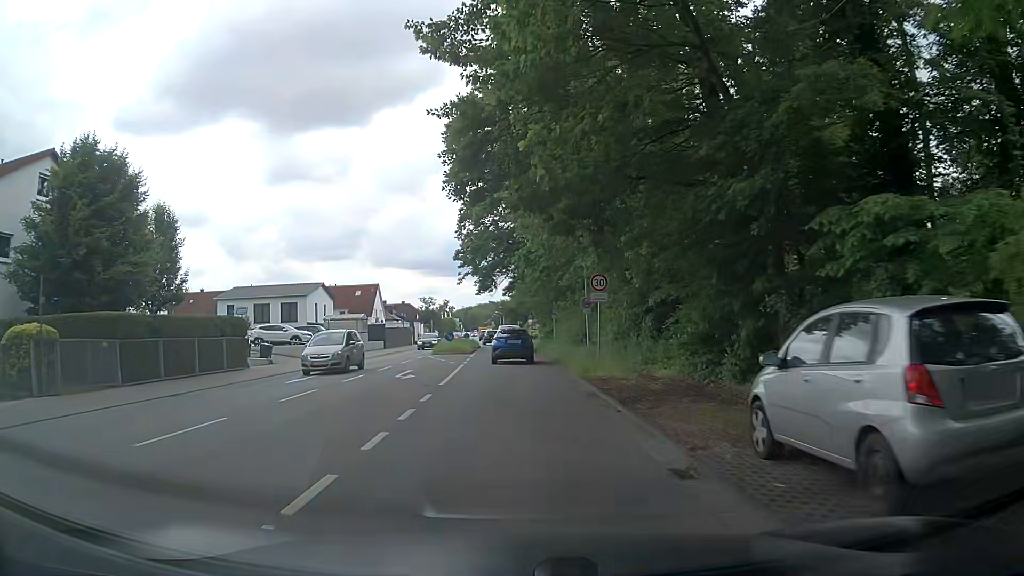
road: primary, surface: asphalt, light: Day
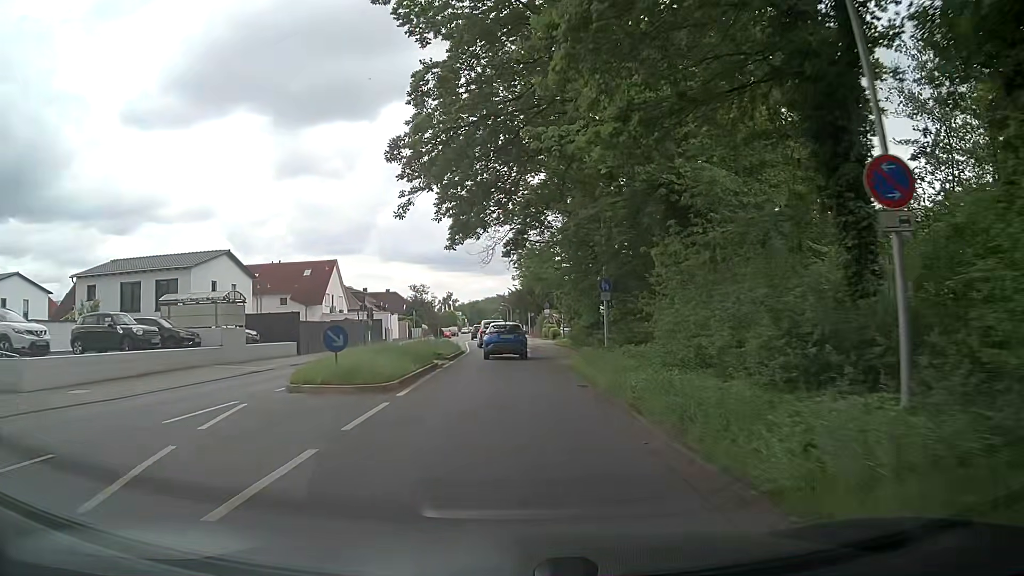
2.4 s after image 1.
(+0.1, +28.5) m; 0°
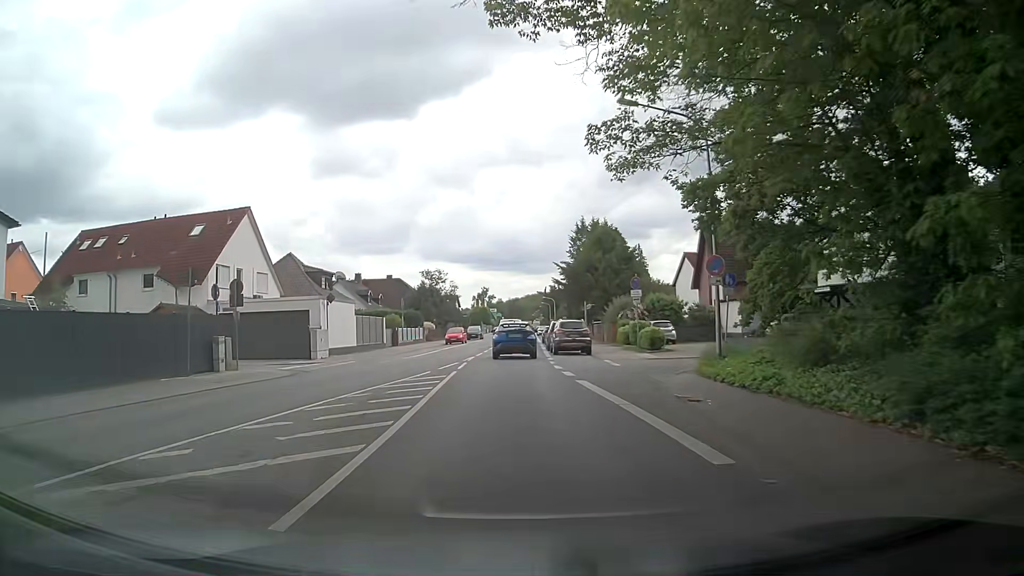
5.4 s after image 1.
(-0.6, +33.3) m; -3°
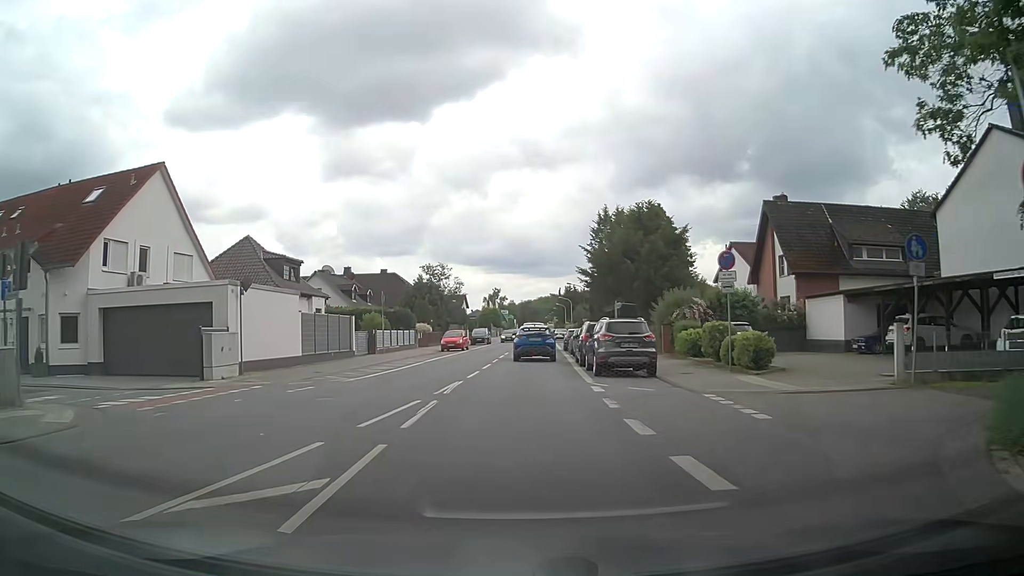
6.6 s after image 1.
(-0.2, +12.7) m; 0°
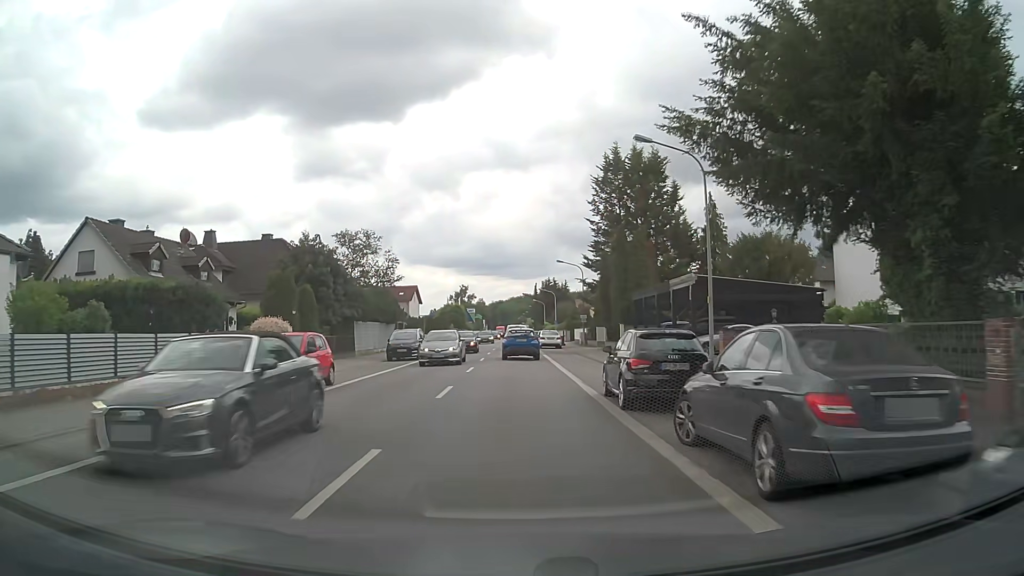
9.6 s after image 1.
(+0.3, +32.1) m; +2°
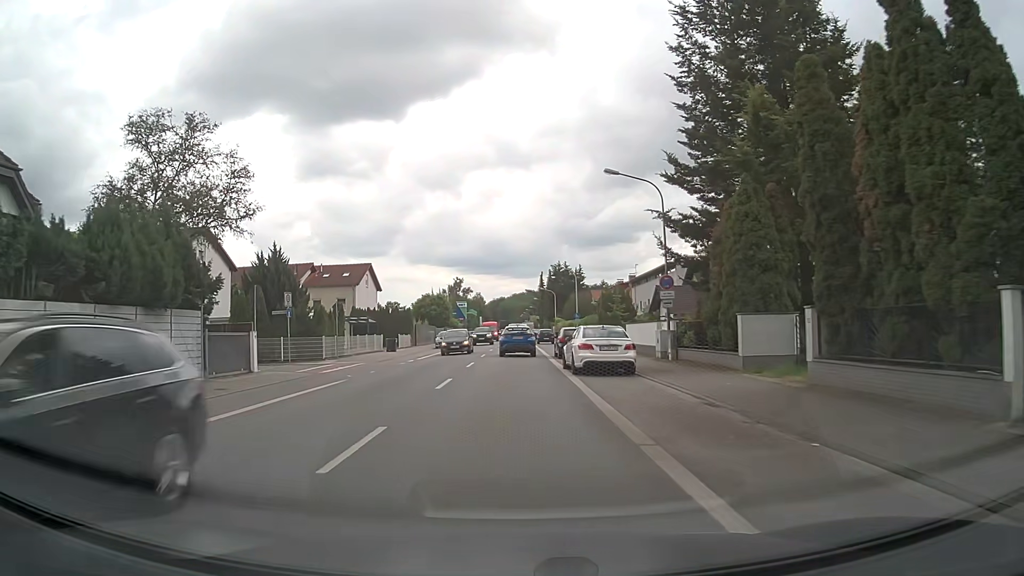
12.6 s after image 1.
(+0.1, +34.4) m; 0°
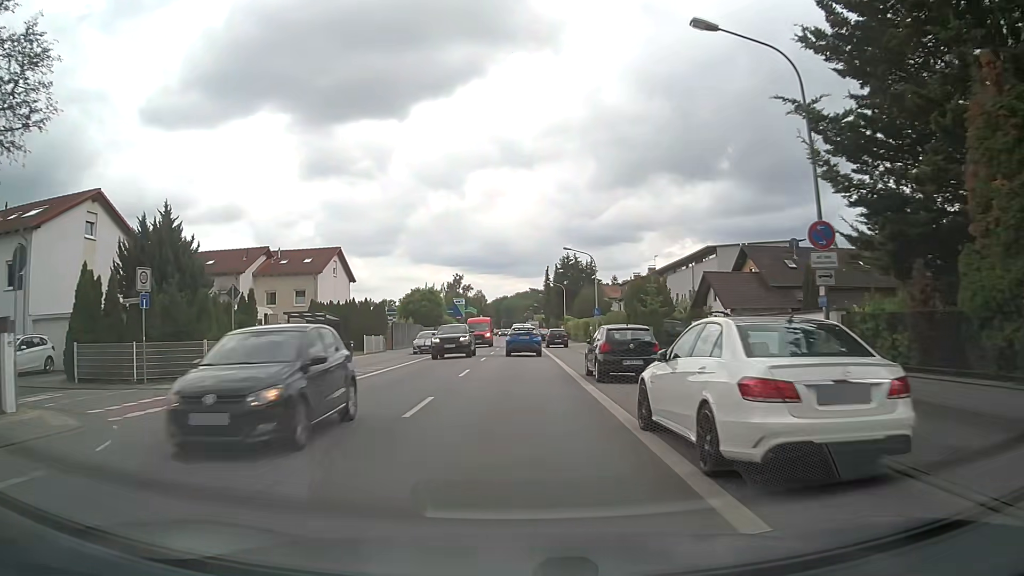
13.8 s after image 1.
(-0.1, +14.1) m; 0°
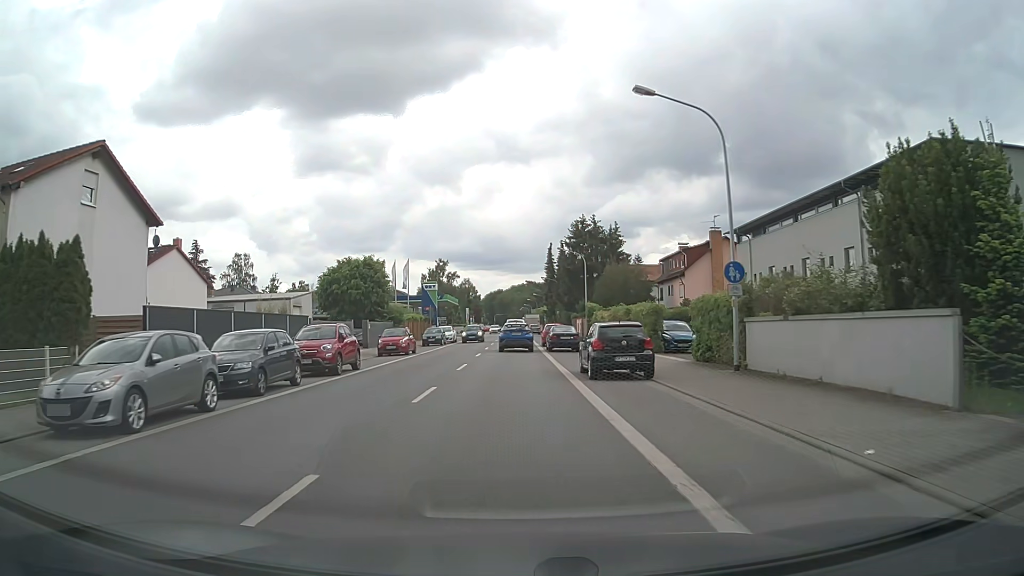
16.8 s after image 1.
(+0.3, +35.4) m; 0°
(0, +10) (0, +20) (0, +30) (0, +40) (0, +50) (0, +60) (0, +70) (0, +80) (0, +90) (-1, +100) m
